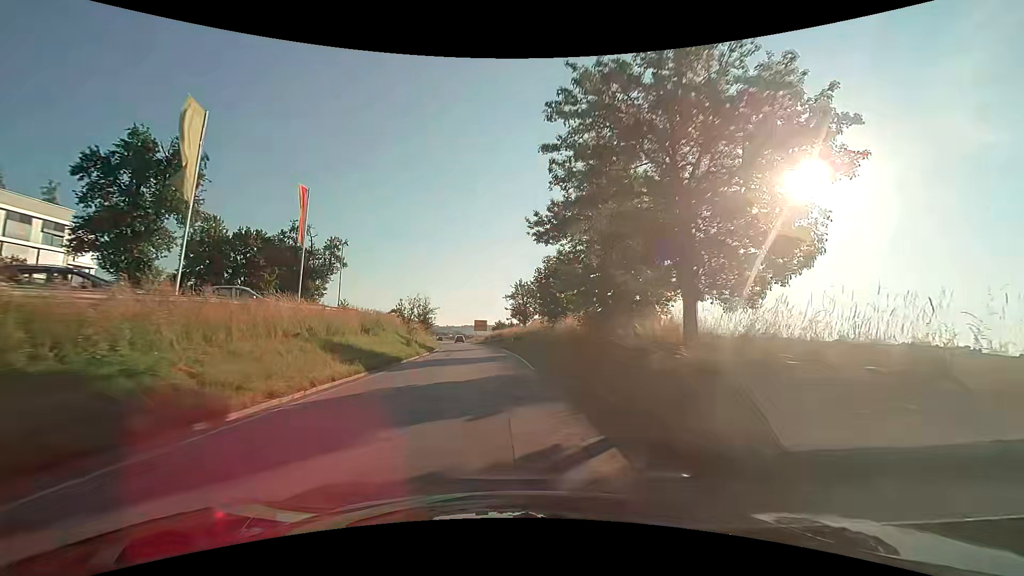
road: secondary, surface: asphalt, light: Day
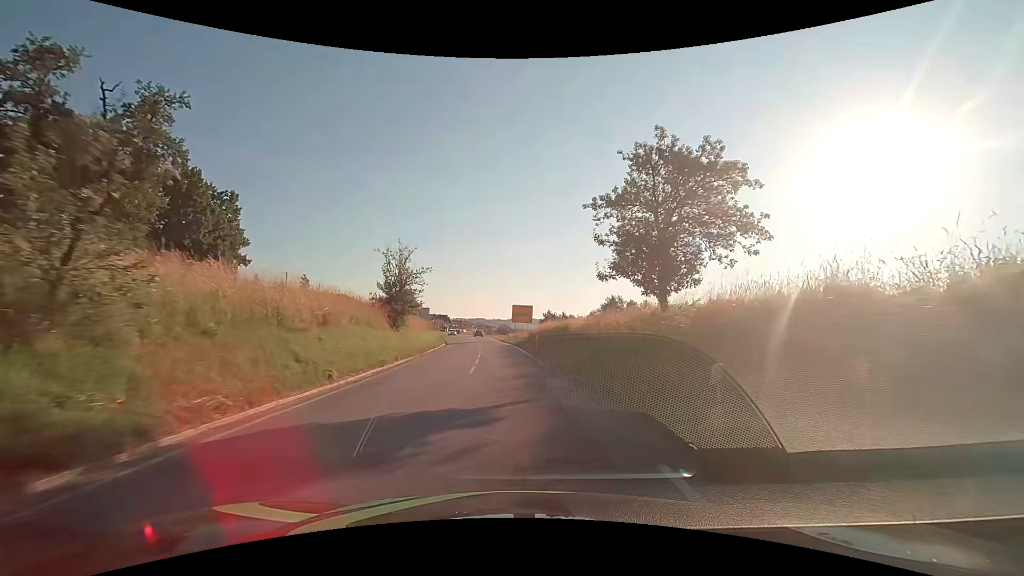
(-2.1, +38.6) m; -6°
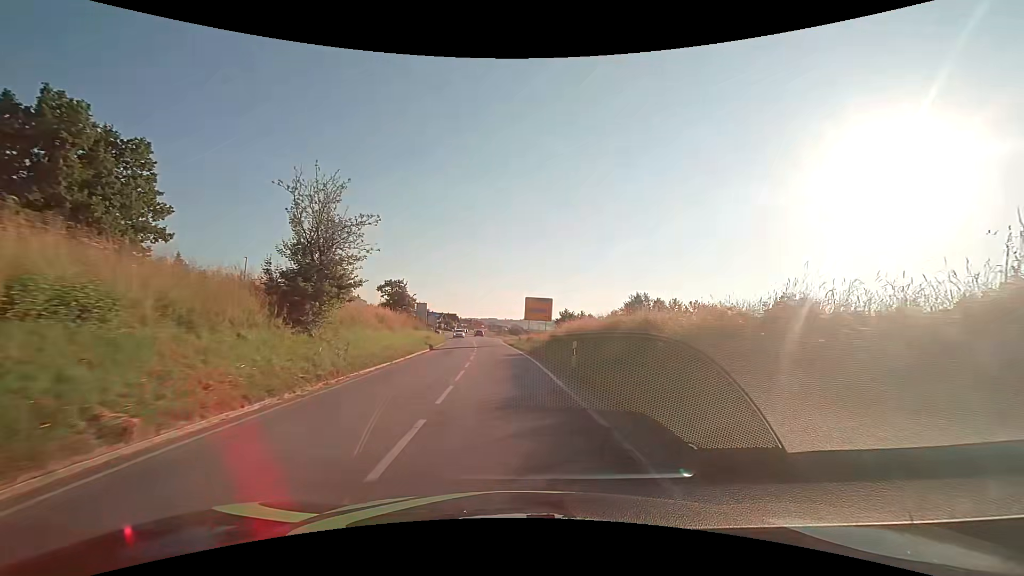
(-0.1, +15.5) m; -1°
(0, +10) (-1, +20) (-1, +30) (-2, +40) (-3, +50) (-3, +60) (-4, +70) (-5, +80) (-7, +90) (-9, +99) m
